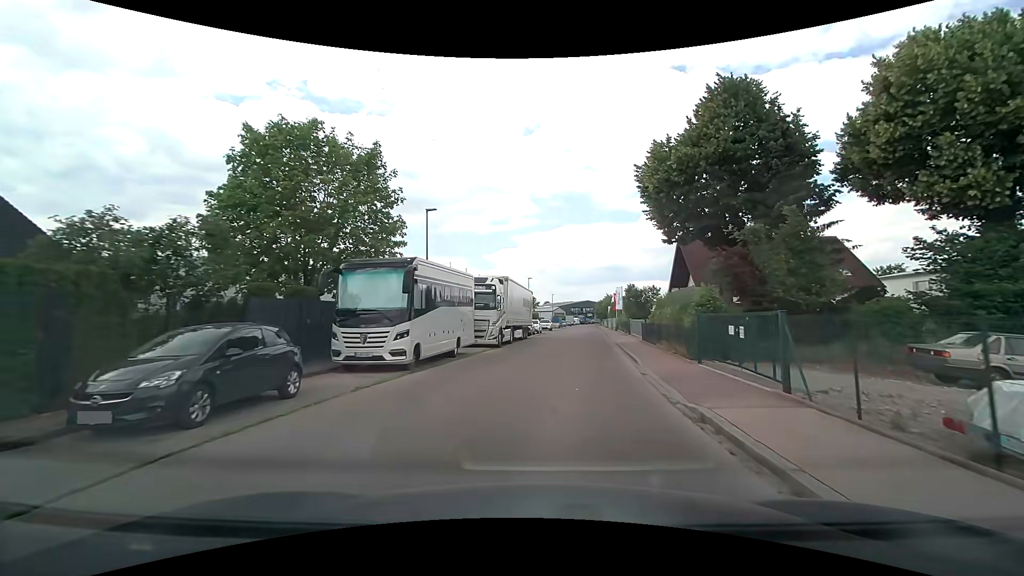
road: residential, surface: asphalt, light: Day
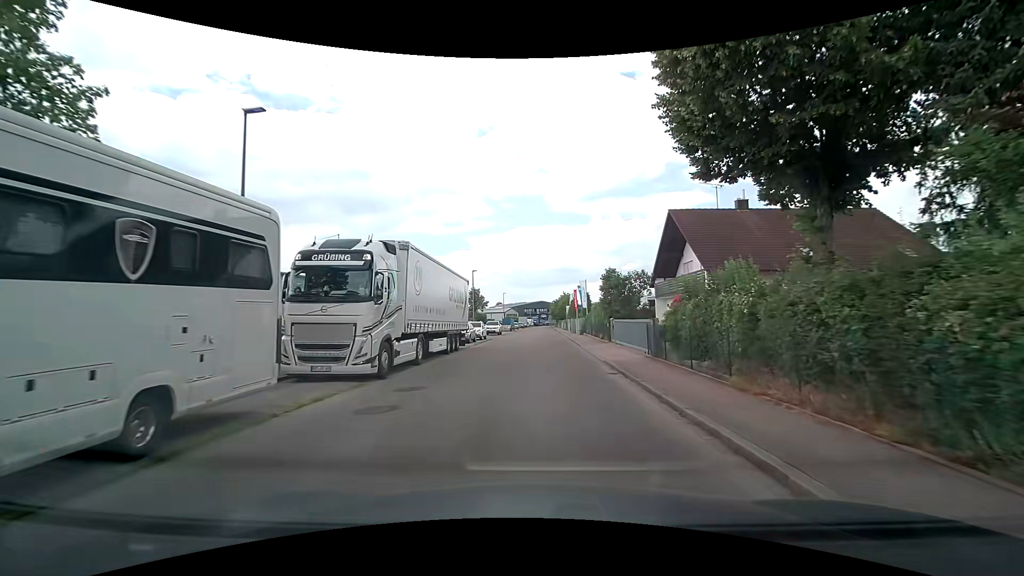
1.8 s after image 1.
(+0.9, +13.6) m; +6°
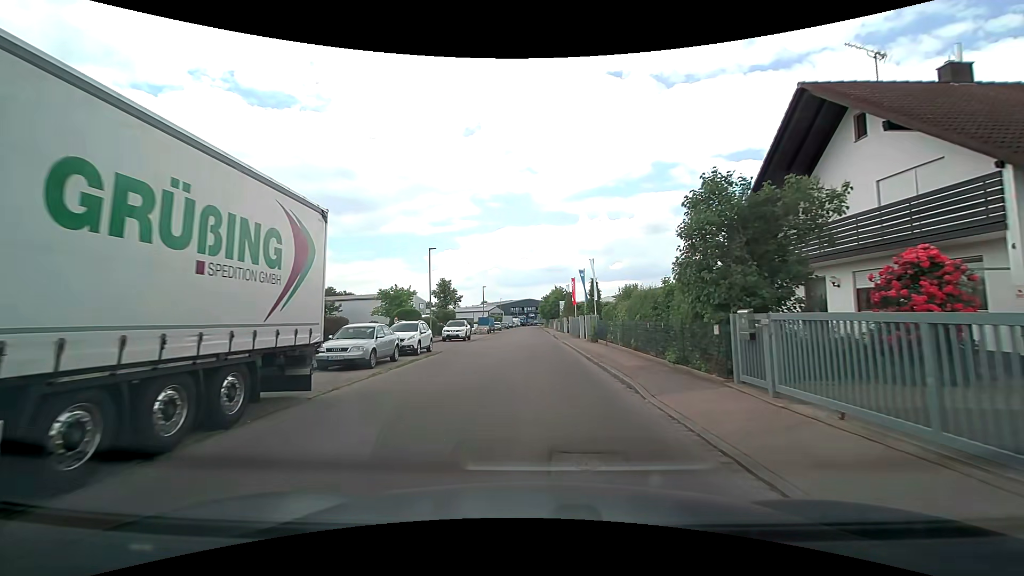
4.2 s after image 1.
(+0.2, +18.6) m; +1°
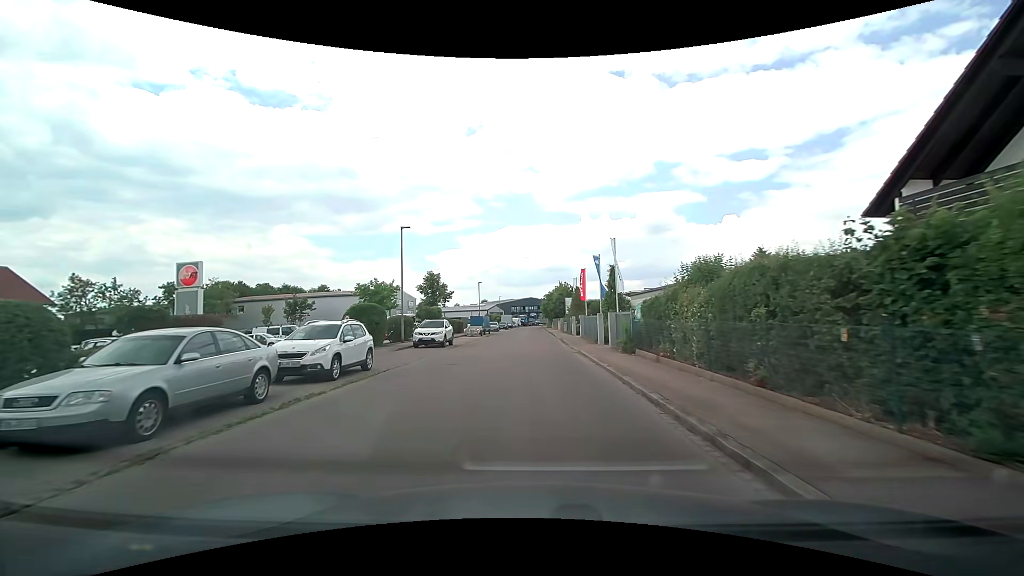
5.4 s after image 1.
(-0.1, +9.6) m; 0°
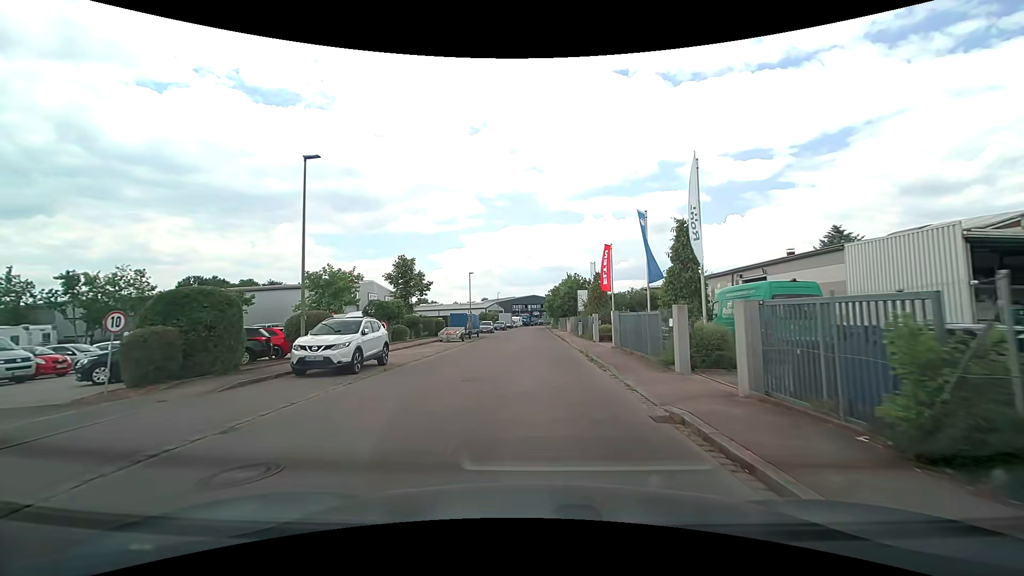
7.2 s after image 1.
(-0.1, +14.5) m; 0°
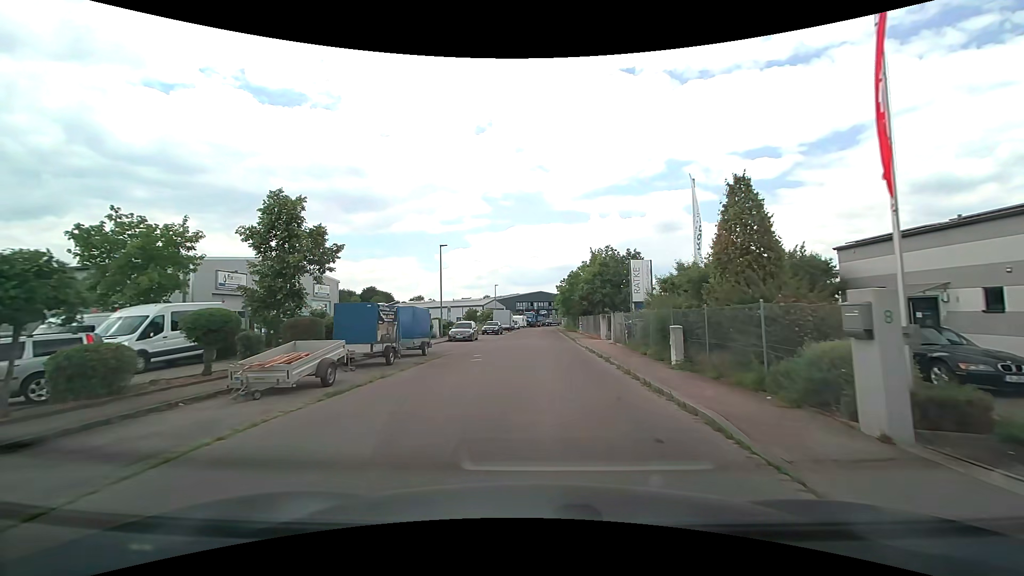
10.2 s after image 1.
(-0.2, +24.2) m; -1°
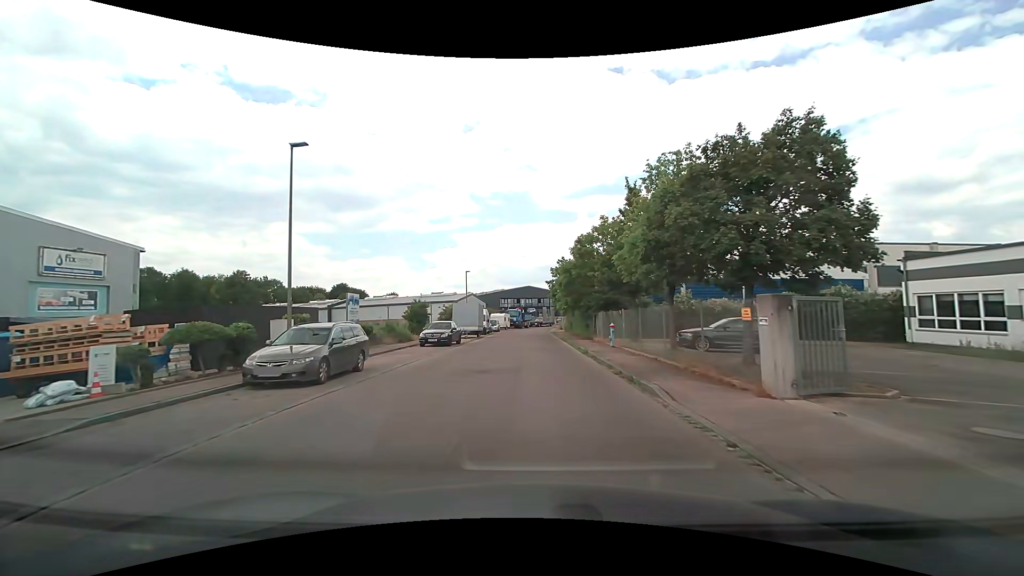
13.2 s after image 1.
(+0.1, +24.0) m; +1°
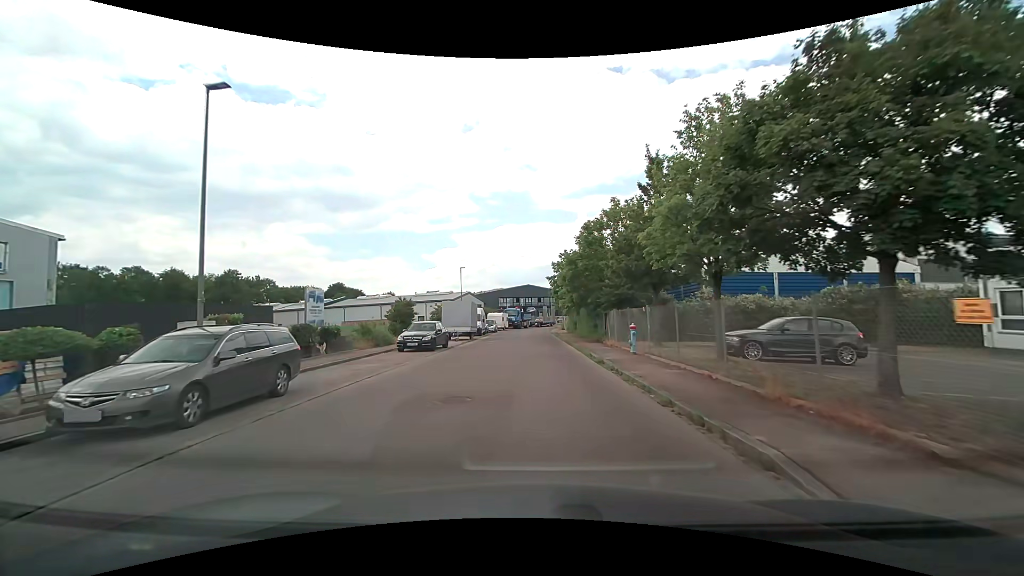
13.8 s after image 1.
(+0.1, +4.6) m; +1°
(0, +10) (0, +20) (0, +30) (0, +40) (-1, +50) (0, +60) (0, +70) (+1, +80) (+3, +90) (+7, +99) m
